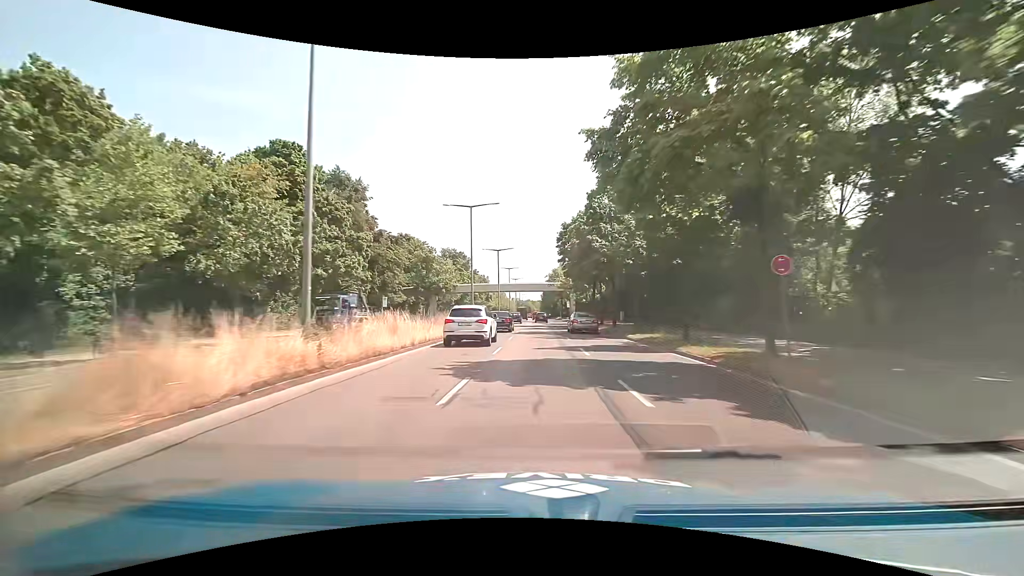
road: primary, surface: asphalt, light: Day
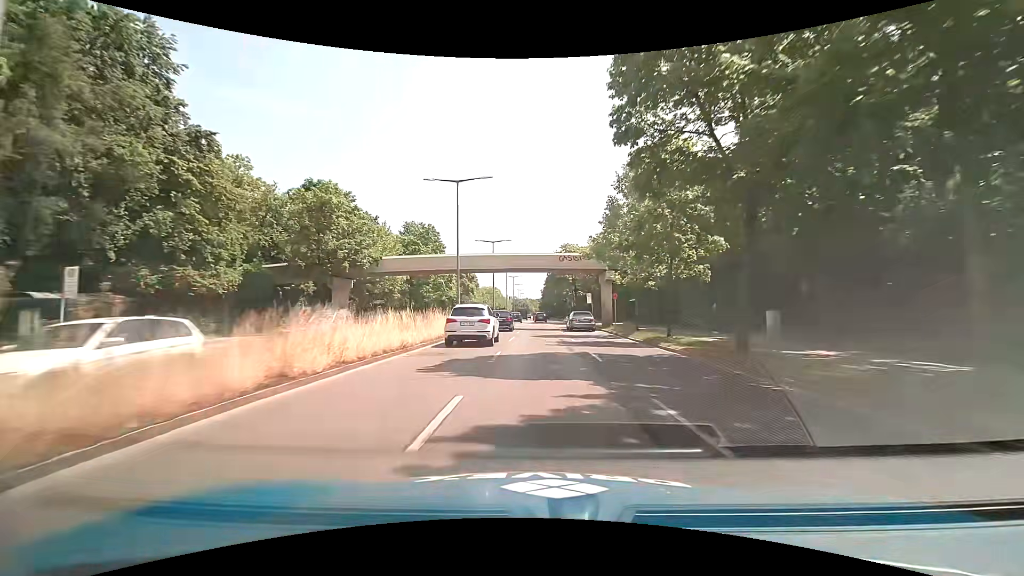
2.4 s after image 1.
(+0.4, +37.8) m; +1°
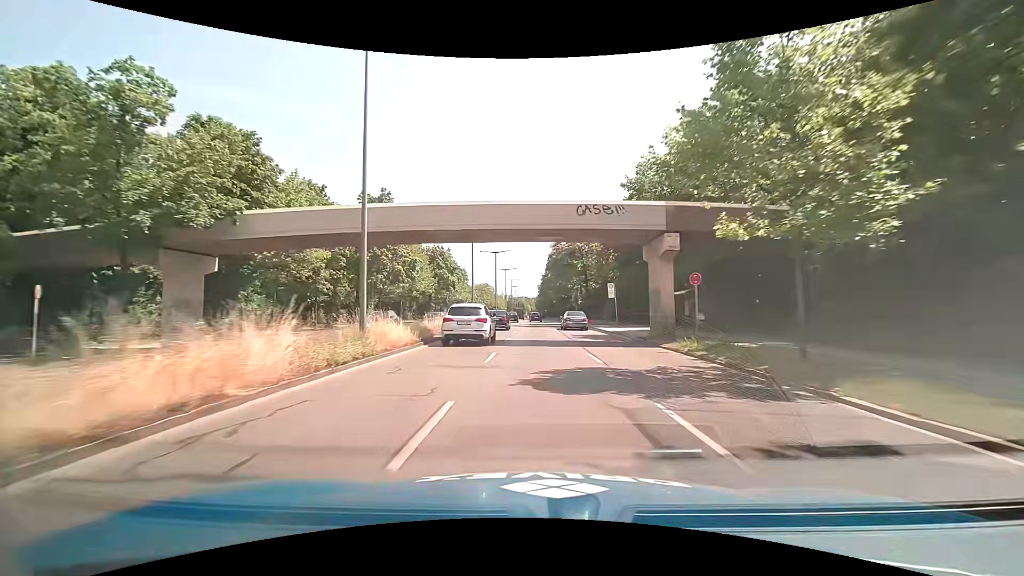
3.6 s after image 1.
(+0.1, +18.5) m; +1°
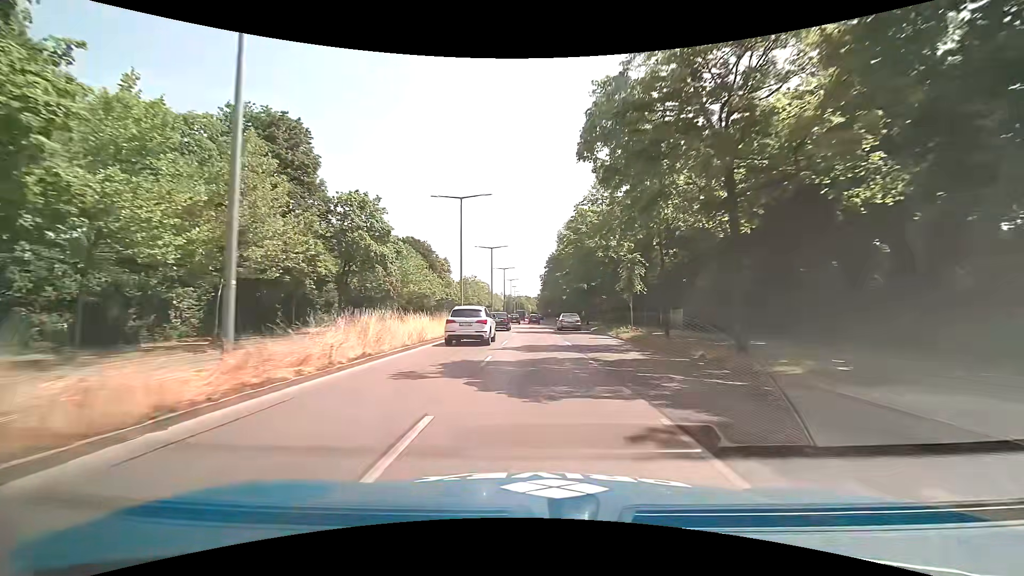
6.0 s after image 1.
(+0.1, +36.5) m; 0°
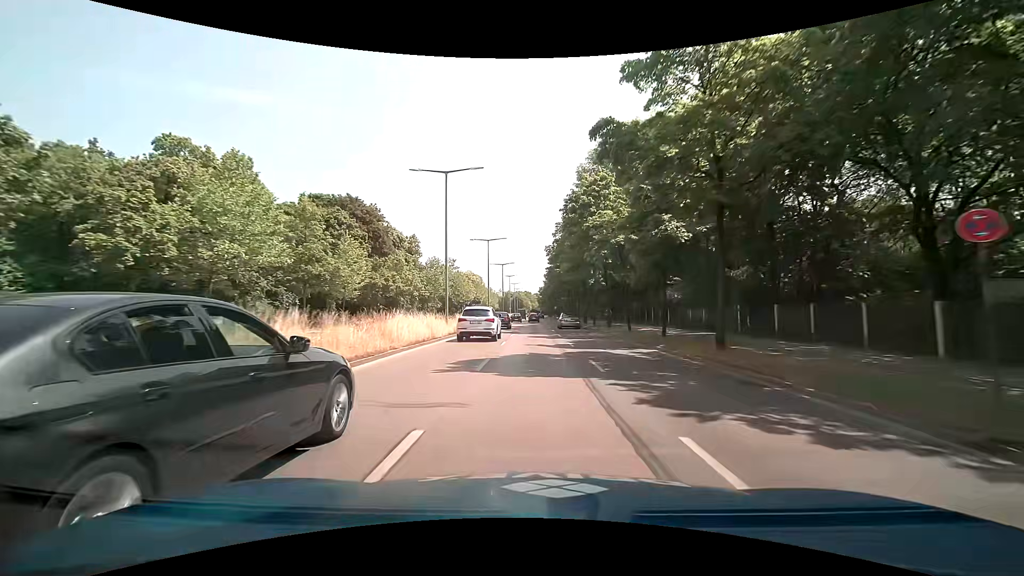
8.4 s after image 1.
(0.0, +36.6) m; 0°
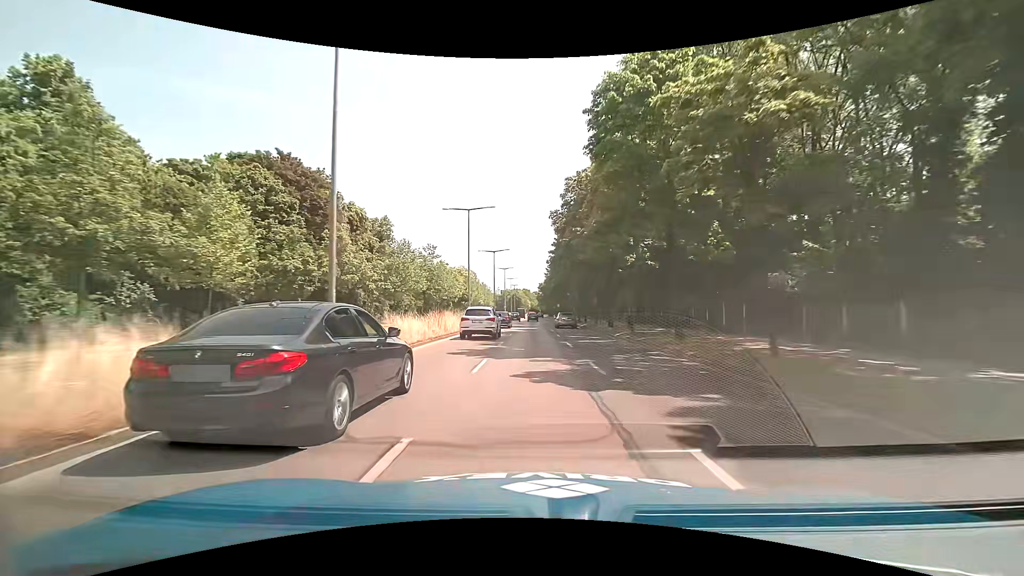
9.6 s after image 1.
(-0.1, +18.1) m; 0°
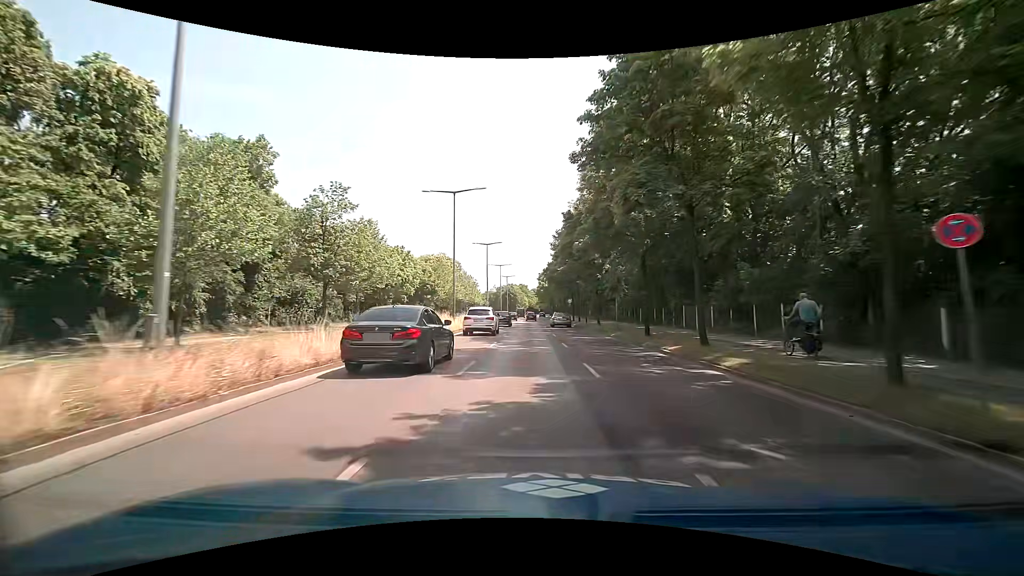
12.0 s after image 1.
(-0.1, +36.3) m; 0°
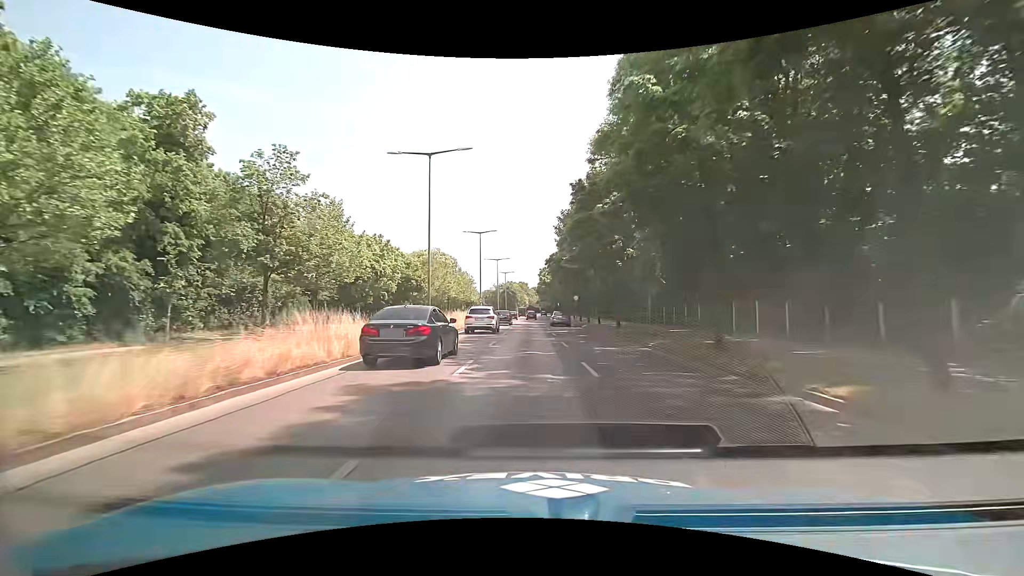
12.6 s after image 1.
(0.0, +9.0) m; +1°
(0, +10) (0, +20) (0, +30) (0, +40) (-1, +50) (-1, +60) (-1, +70) (-1, +80) (-2, +90) (-2, +100) m
